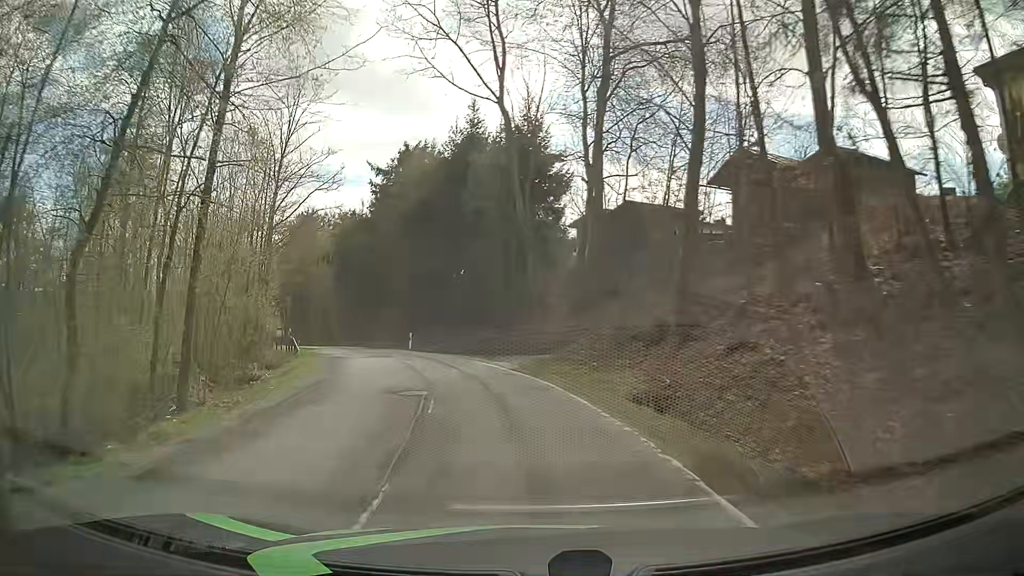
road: tertiary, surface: asphalt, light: Day
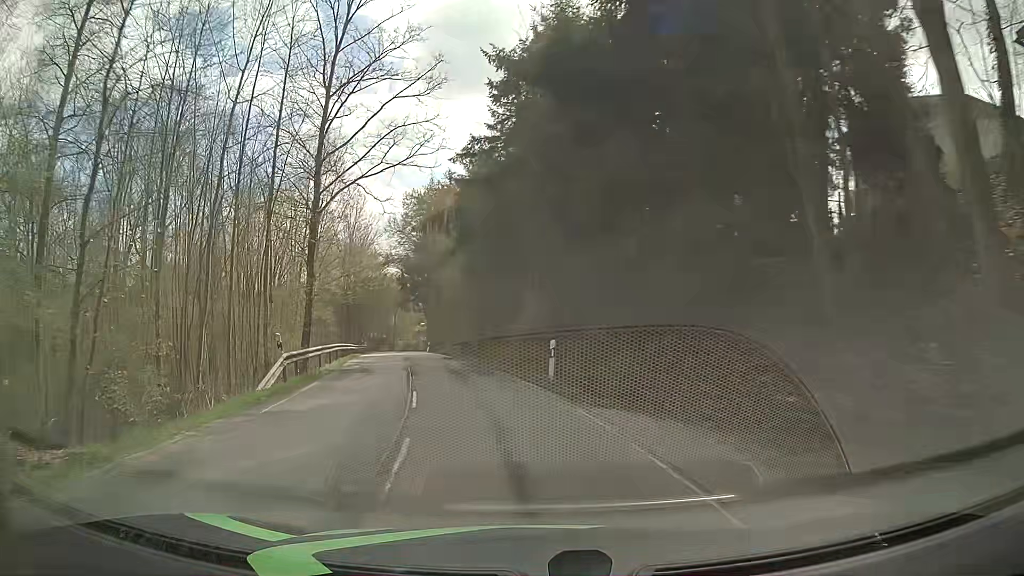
(-2.7, +22.6) m; -15°
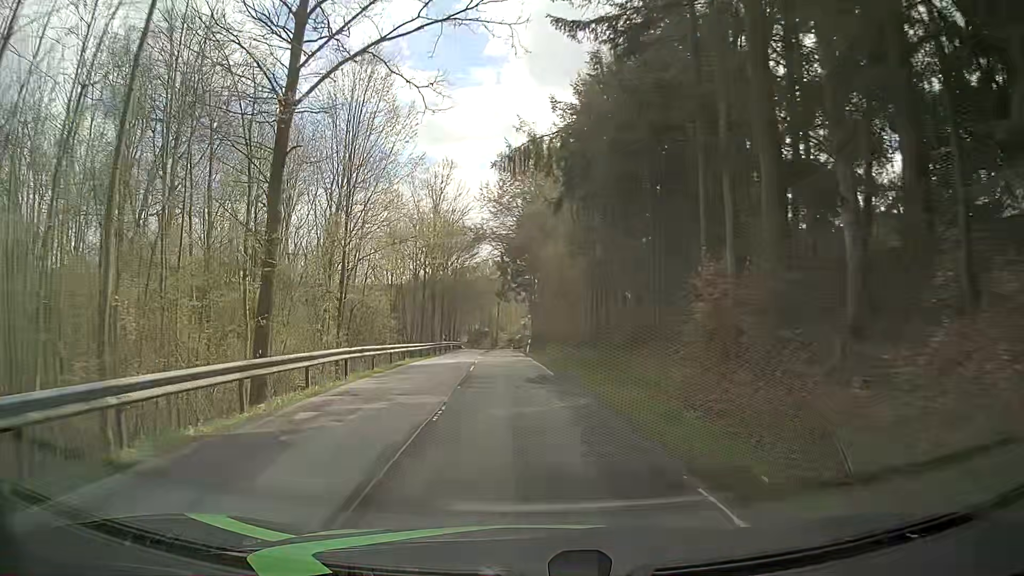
(-1.3, +15.3) m; -9°
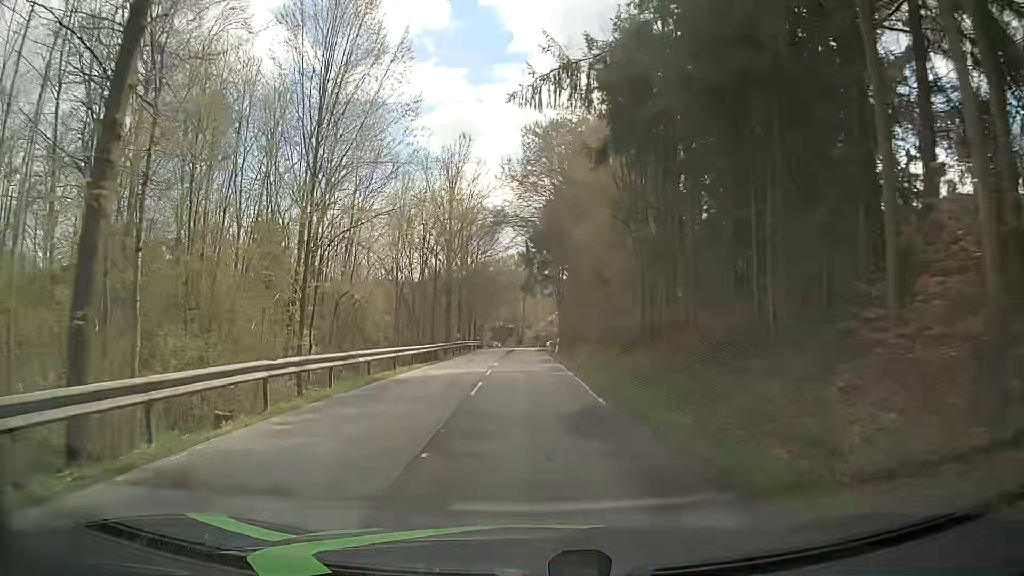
(-0.2, +7.8) m; -3°
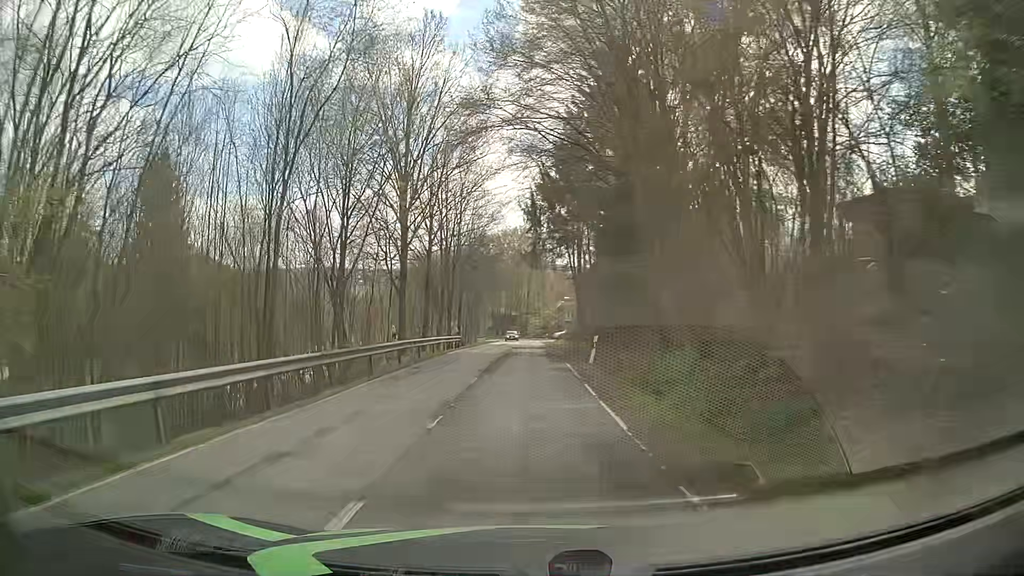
(-0.1, +23.7) m; 0°
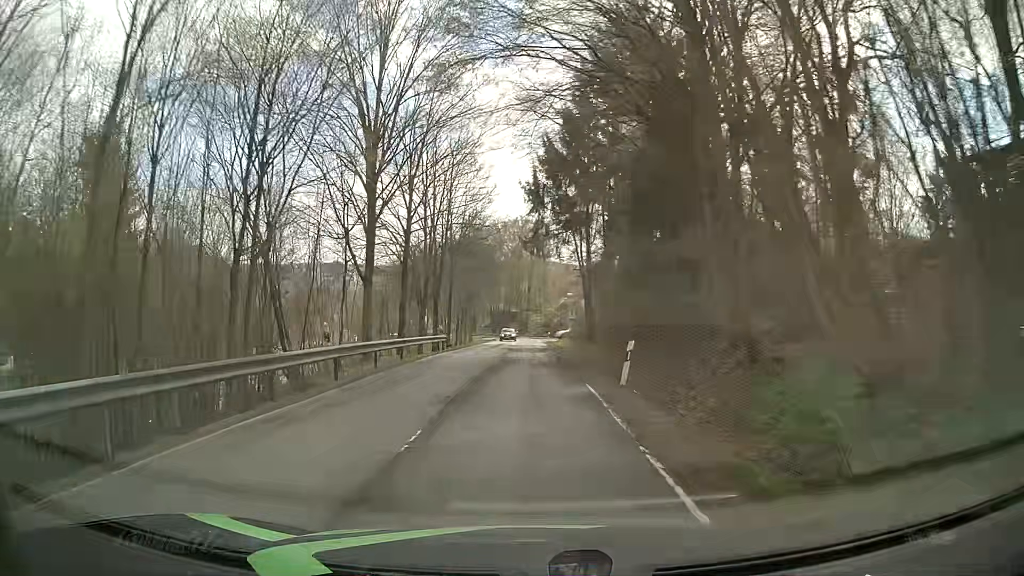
(0.0, +7.9) m; 0°
